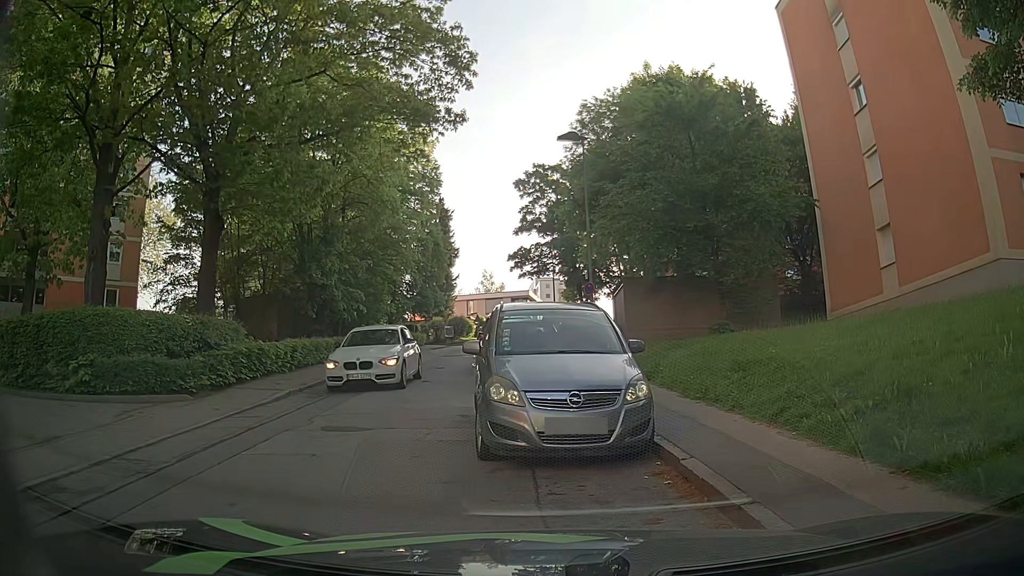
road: residential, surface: asphalt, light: Day
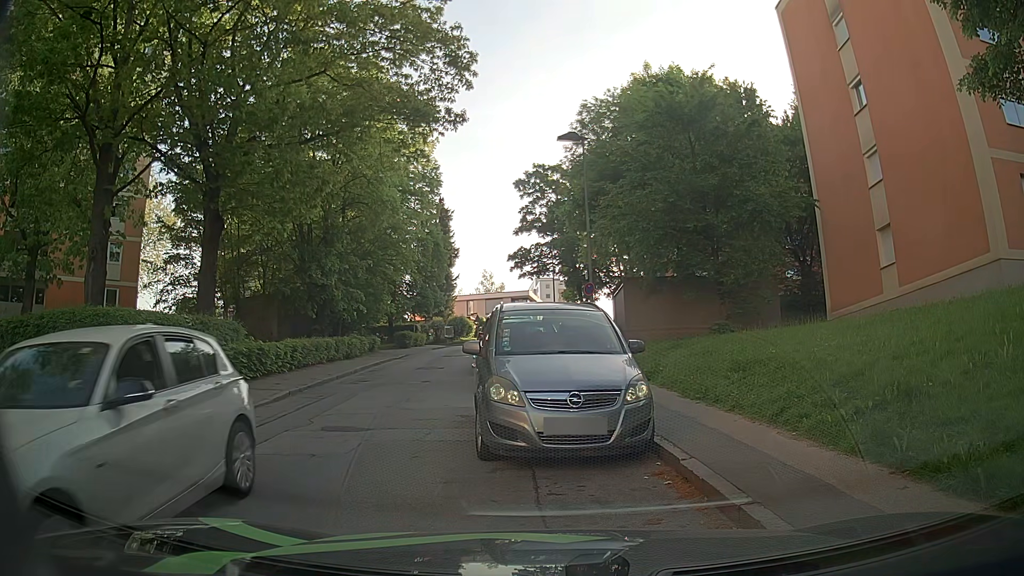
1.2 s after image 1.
(0.0, 0.0) m; 0°
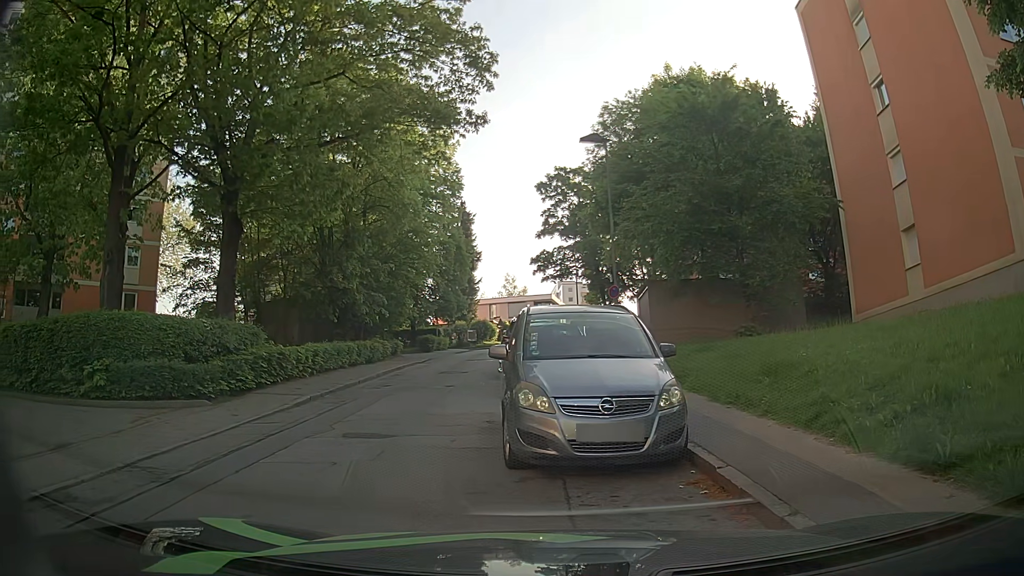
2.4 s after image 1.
(0.0, +0.3) m; 0°
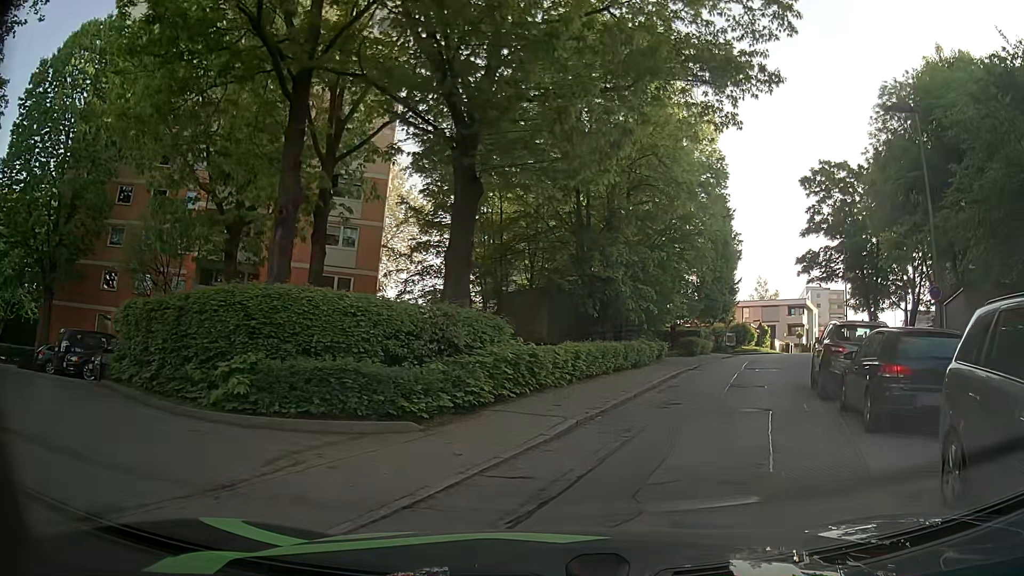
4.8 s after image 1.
(-1.1, +4.8) m; -18°
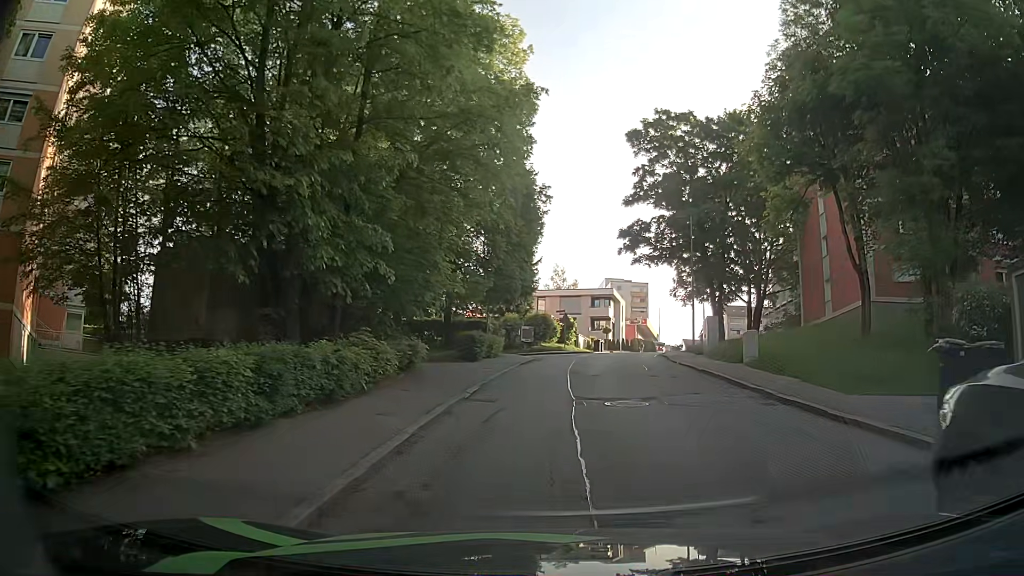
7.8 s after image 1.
(+3.0, +13.6) m; +21°
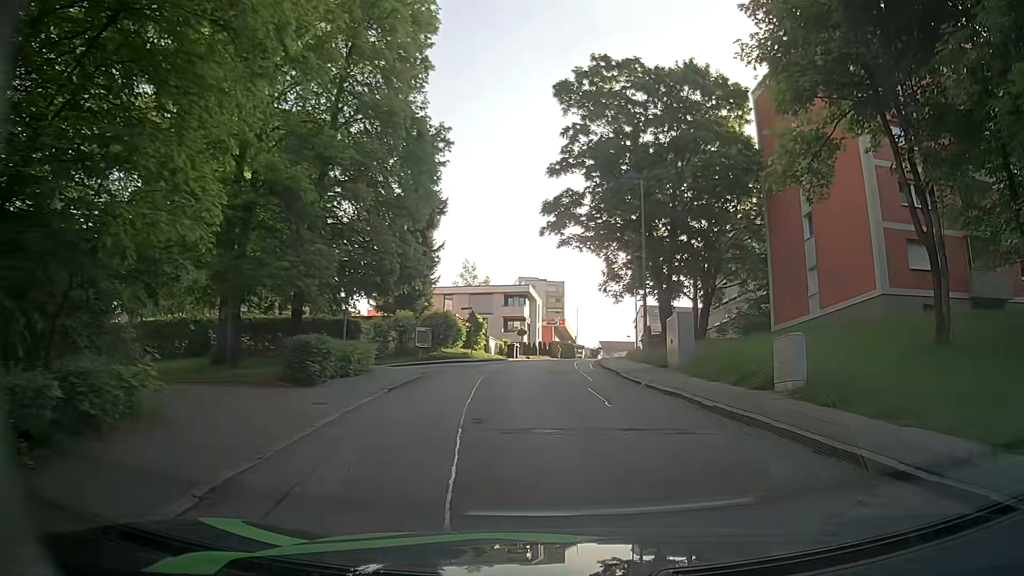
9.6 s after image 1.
(+0.1, +9.9) m; +4°
(+1, +10) (+2, +20) (+2, +30) (+3, +40) (+5, +50) (+7, +59) (+9, +69) (+11, +79) (+13, +89) (+15, +99) m
